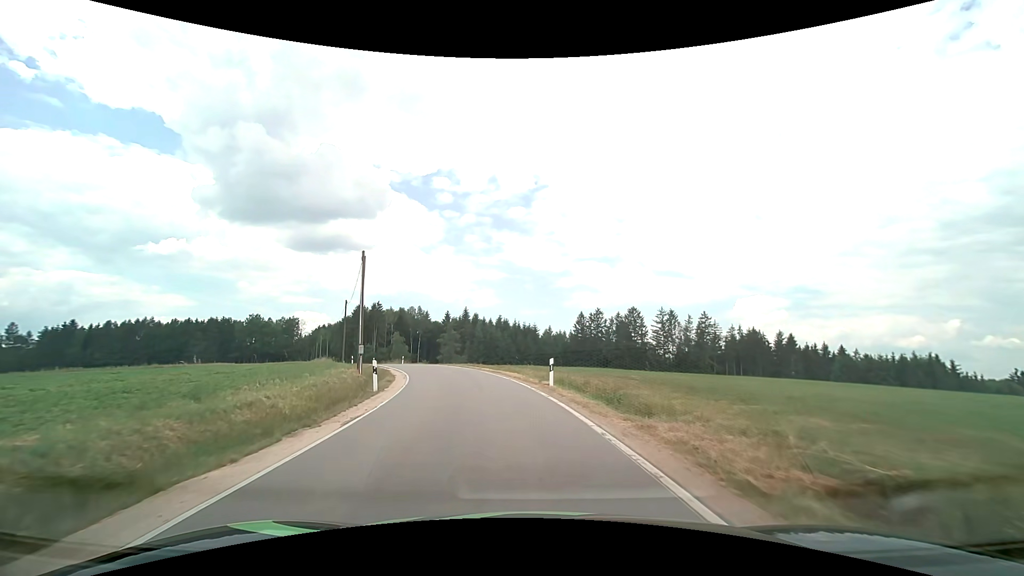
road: tertiary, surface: asphalt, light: Day
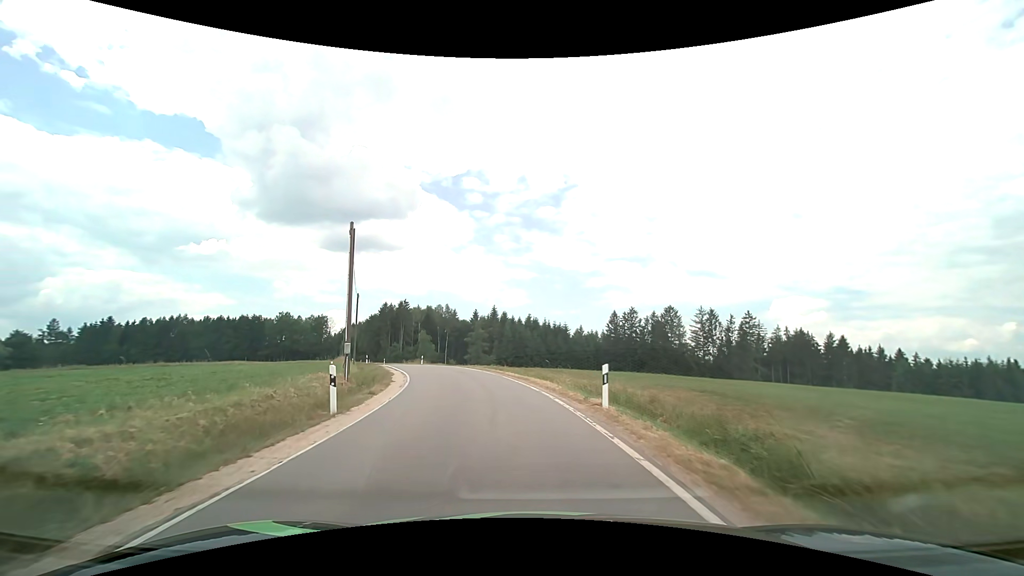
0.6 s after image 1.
(-0.2, +6.2) m; -3°
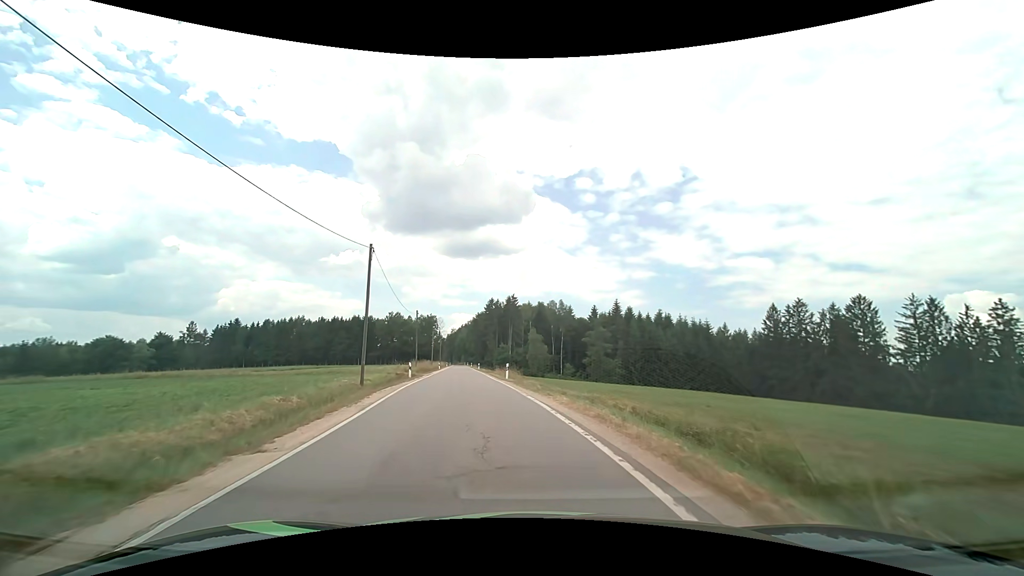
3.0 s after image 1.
(-3.0, +25.8) m; -13°
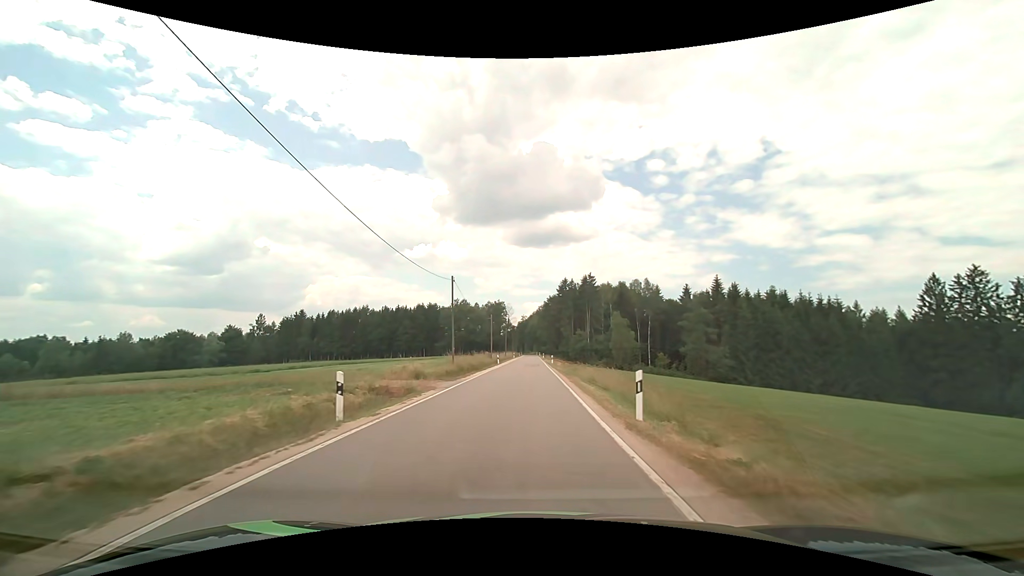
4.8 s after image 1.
(-1.9, +21.4) m; -9°
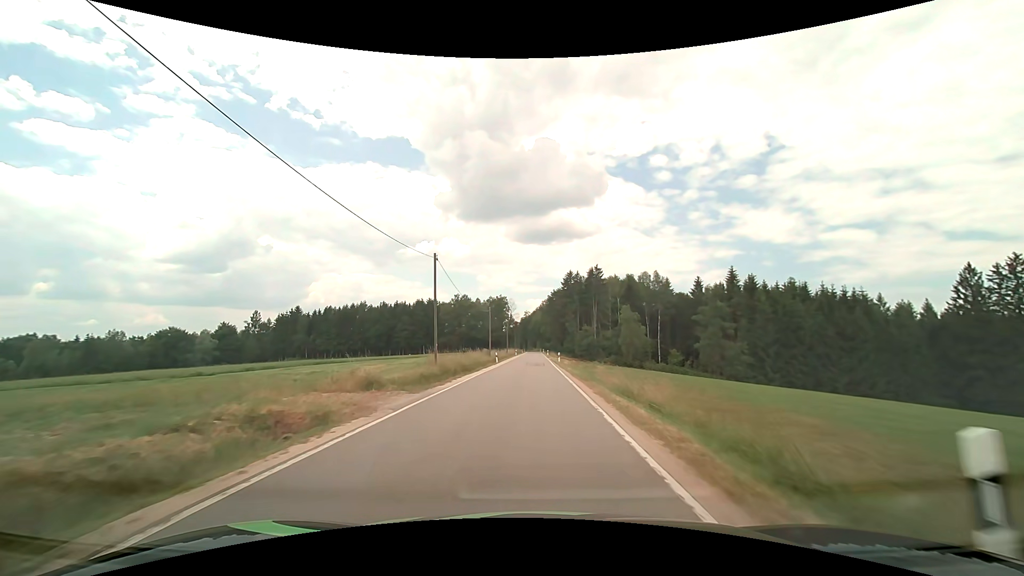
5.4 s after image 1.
(0.0, +7.7) m; -1°
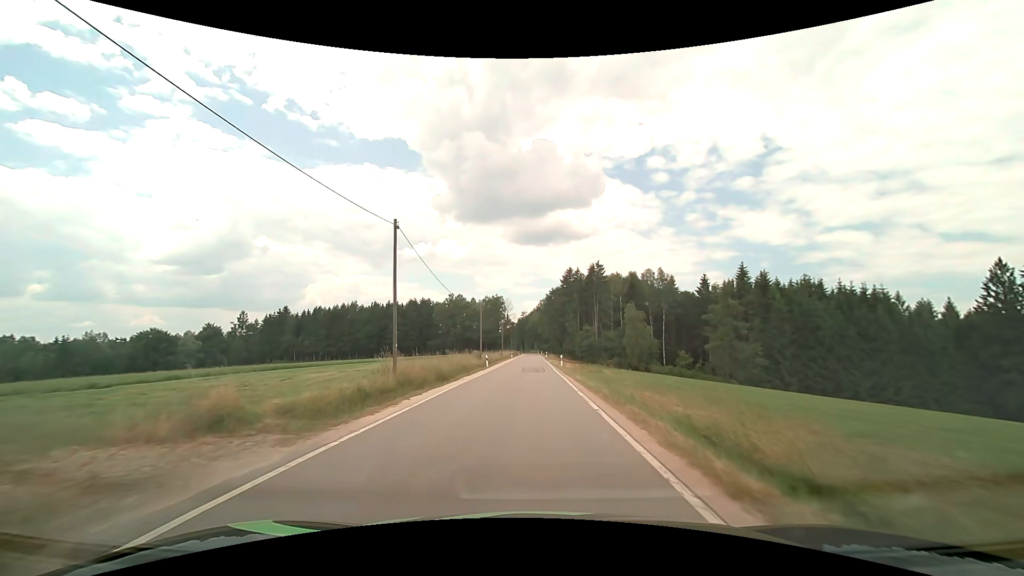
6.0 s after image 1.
(0.0, +7.9) m; 0°
